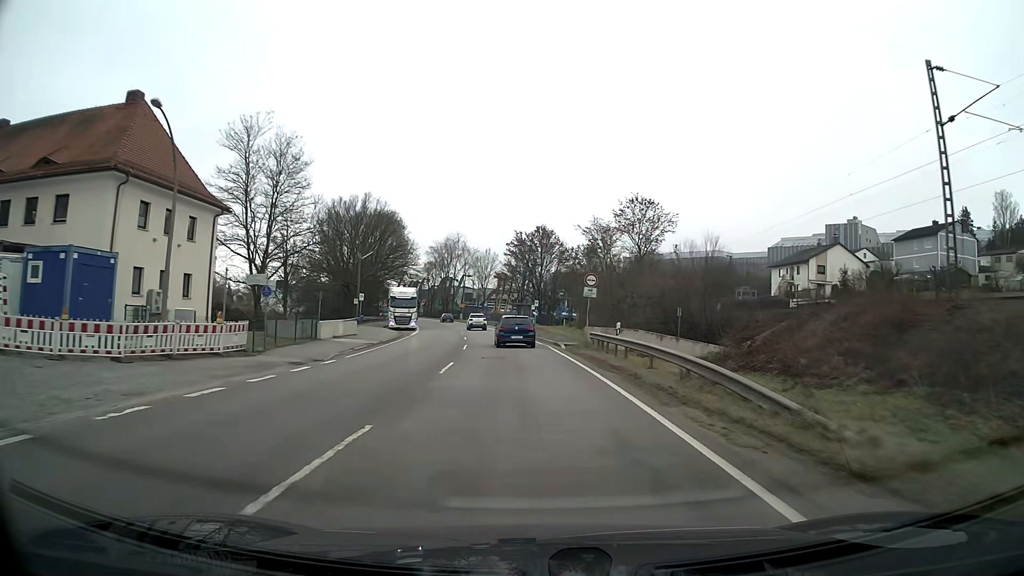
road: primary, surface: asphalt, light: Day
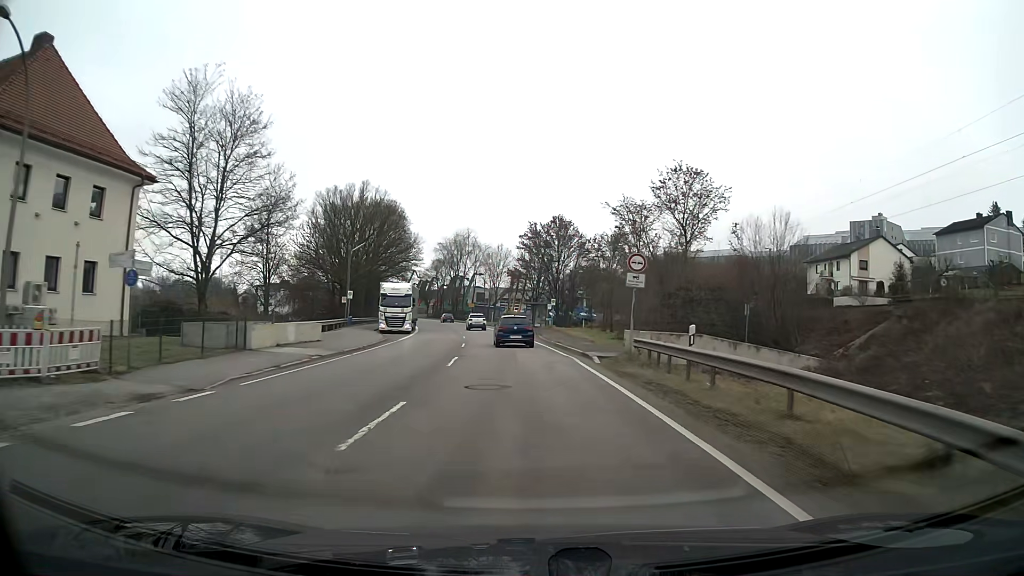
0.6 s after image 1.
(-0.1, +9.7) m; -1°
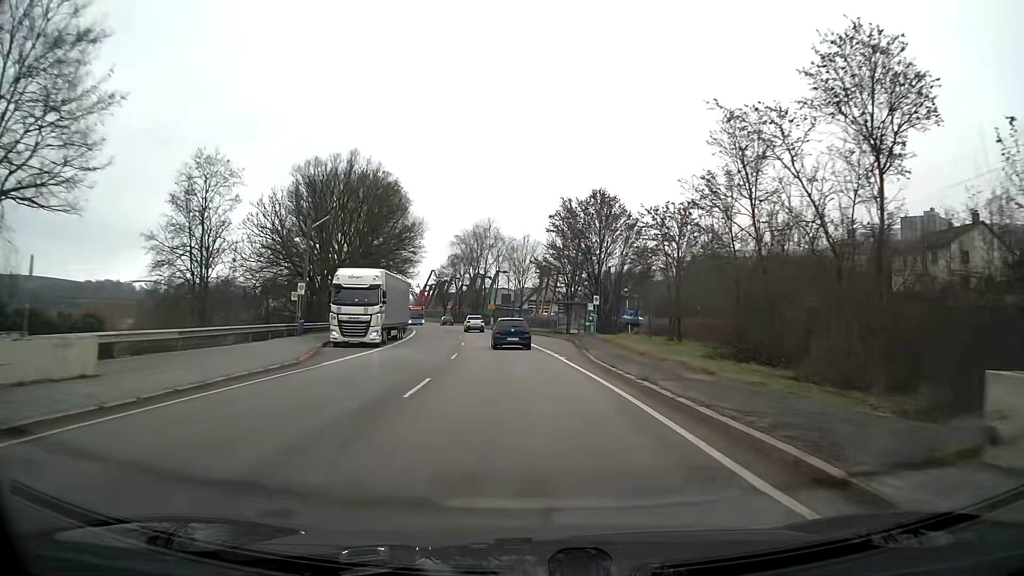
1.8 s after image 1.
(-0.4, +19.1) m; -3°
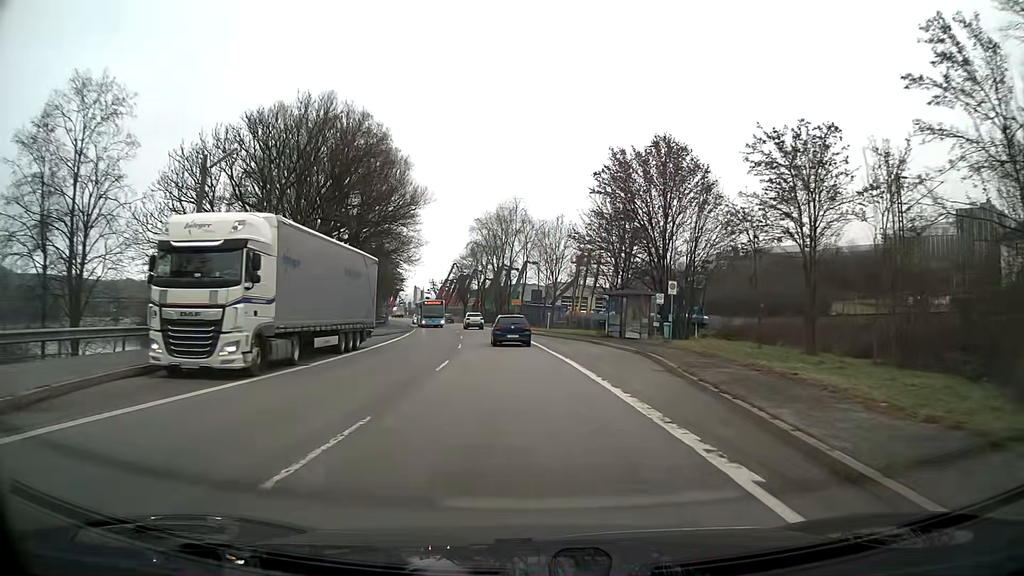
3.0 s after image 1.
(-0.4, +18.7) m; -3°
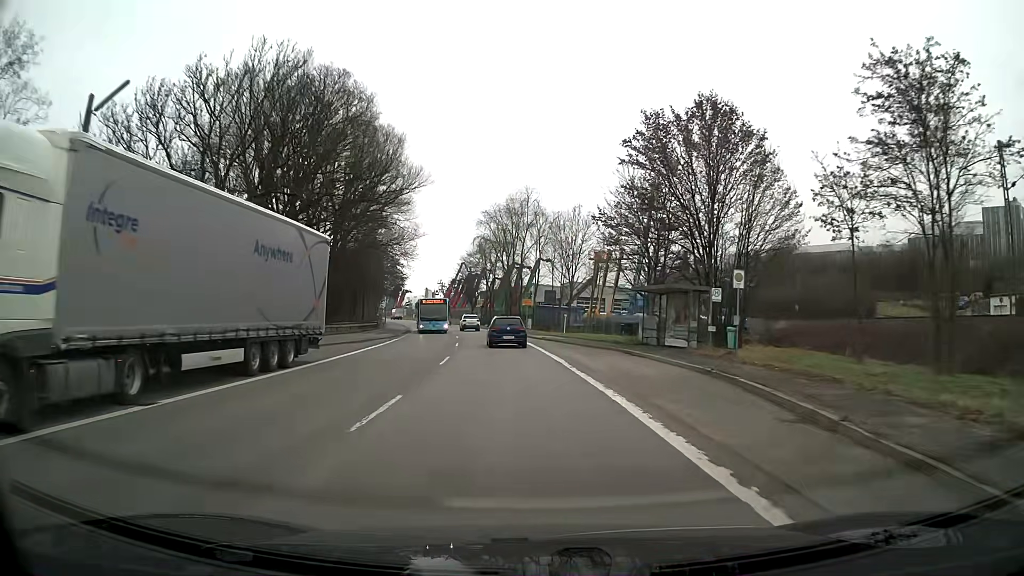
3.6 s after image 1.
(-0.1, +9.2) m; -1°
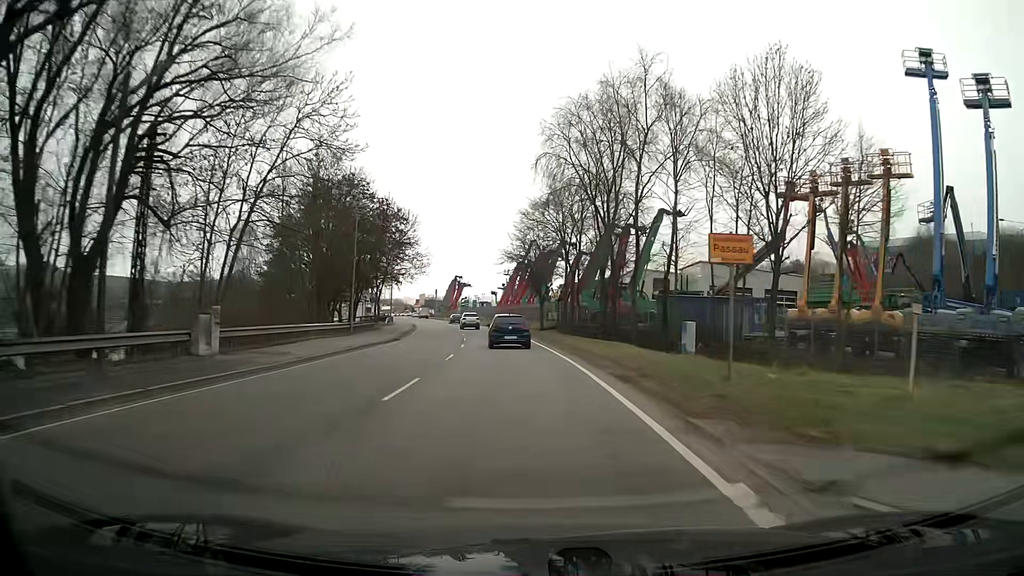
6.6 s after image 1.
(-2.8, +45.5) m; -7°
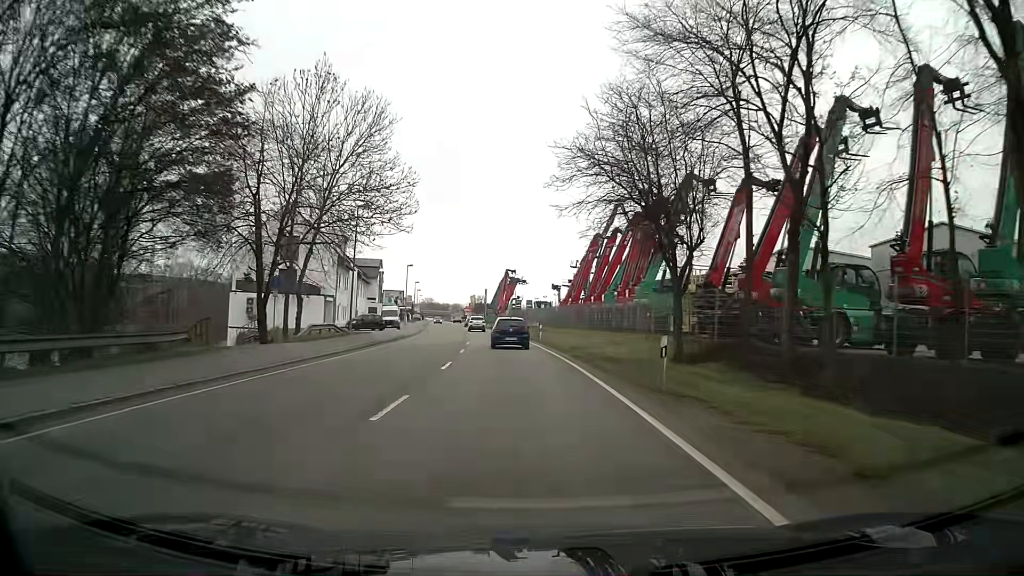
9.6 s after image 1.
(-2.0, +38.9) m; -6°
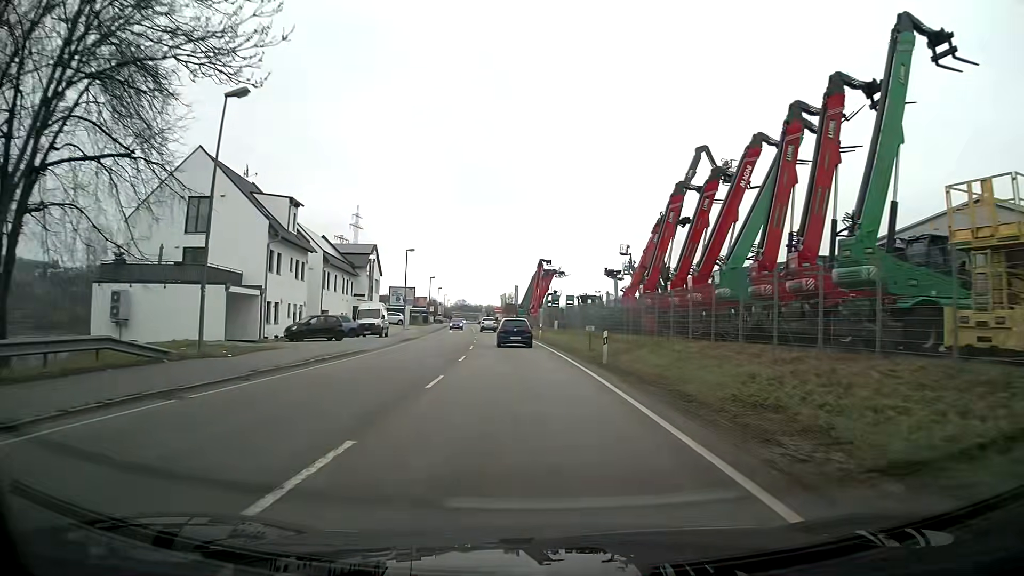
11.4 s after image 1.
(-0.6, +22.6) m; -3°
